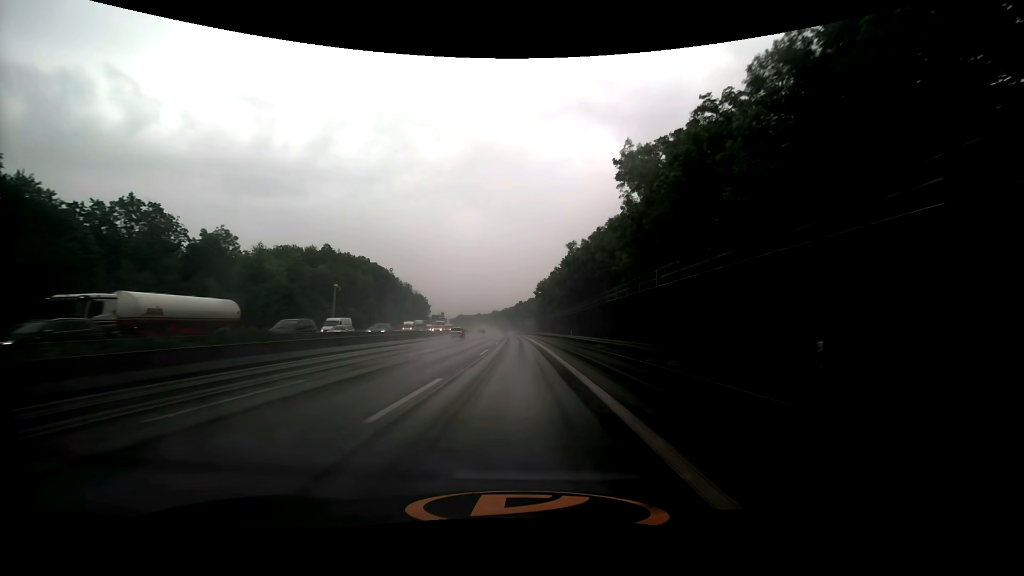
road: motorway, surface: asphalt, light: Day
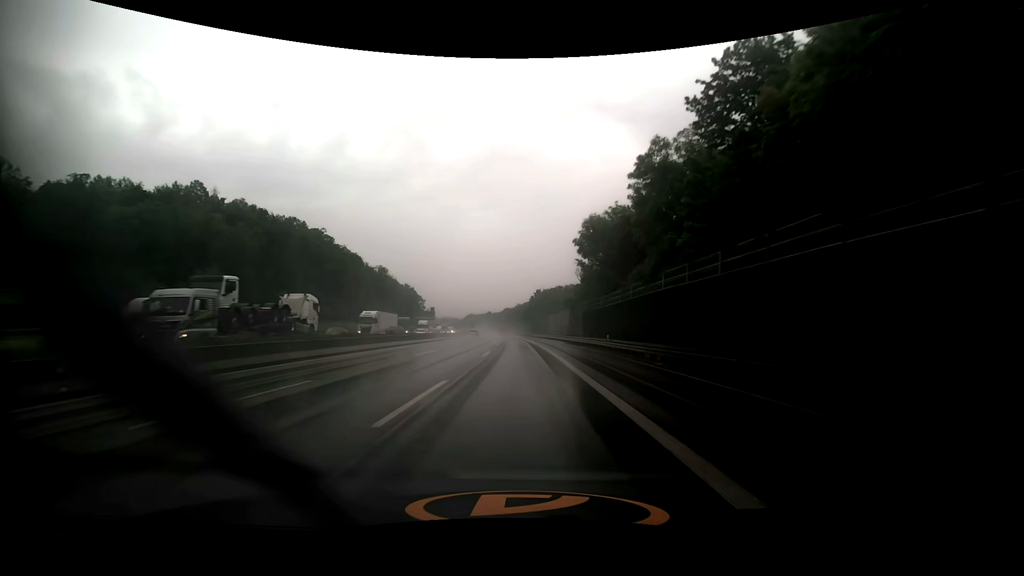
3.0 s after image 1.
(-1.3, +72.8) m; -1°
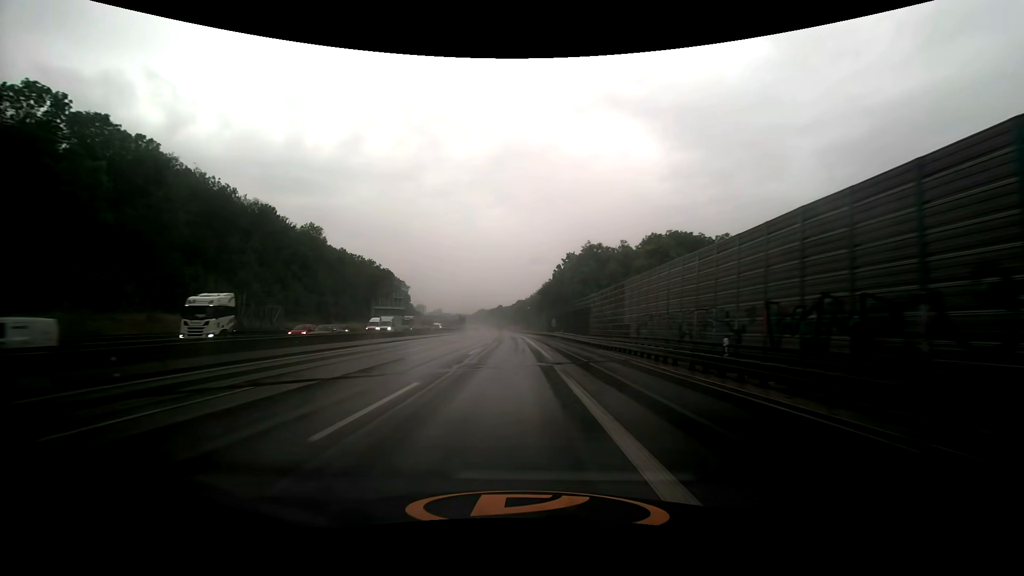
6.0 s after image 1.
(-1.9, +73.7) m; -3°
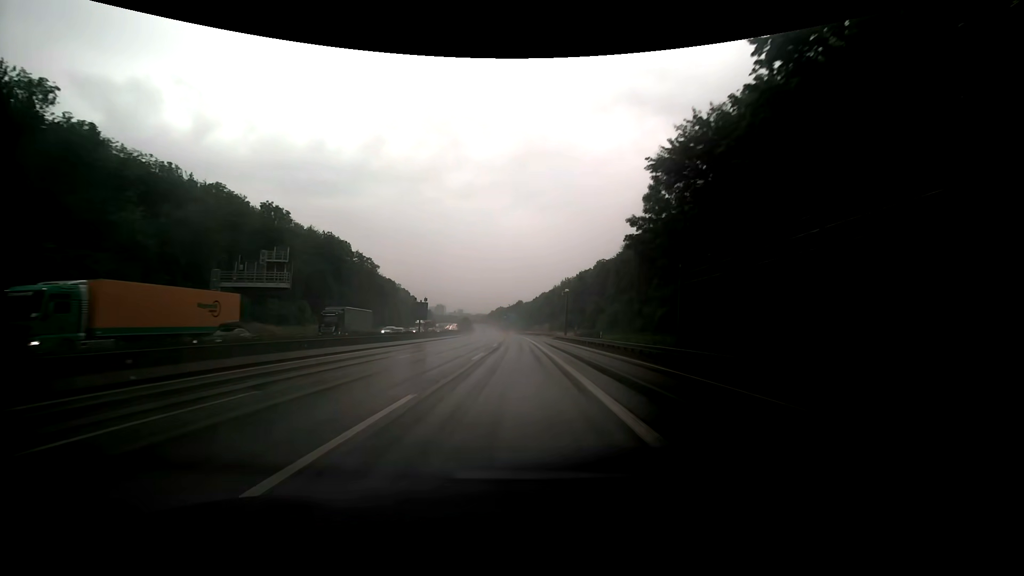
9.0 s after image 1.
(-1.7, +74.5) m; -2°
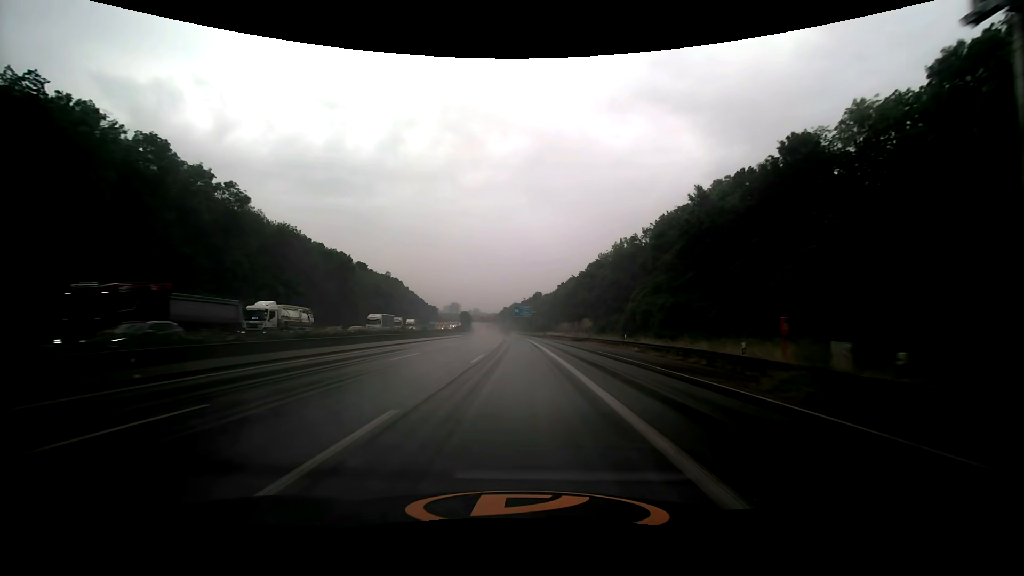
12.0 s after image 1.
(-1.3, +74.3) m; -2°
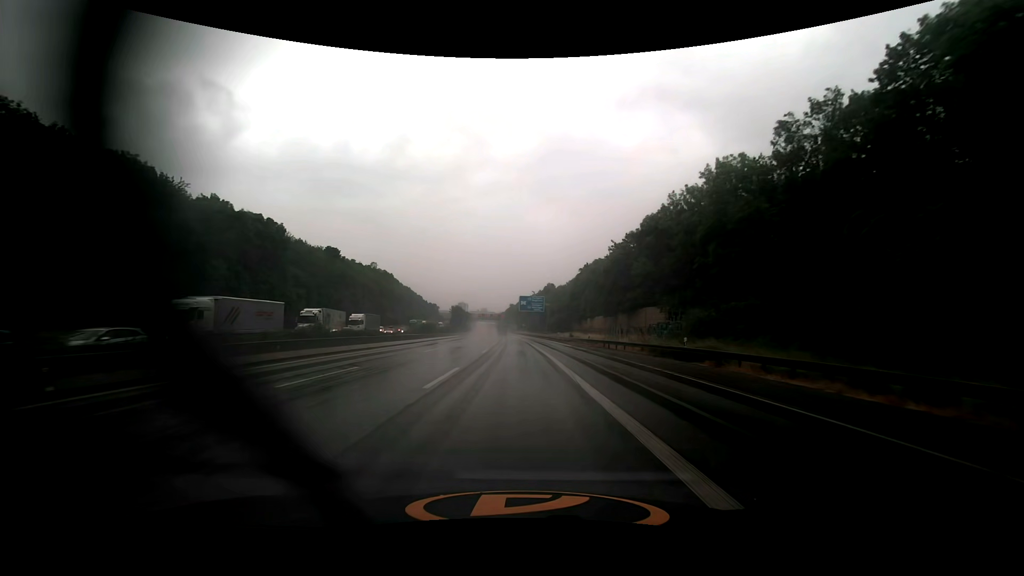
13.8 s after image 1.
(-0.4, +45.0) m; -1°
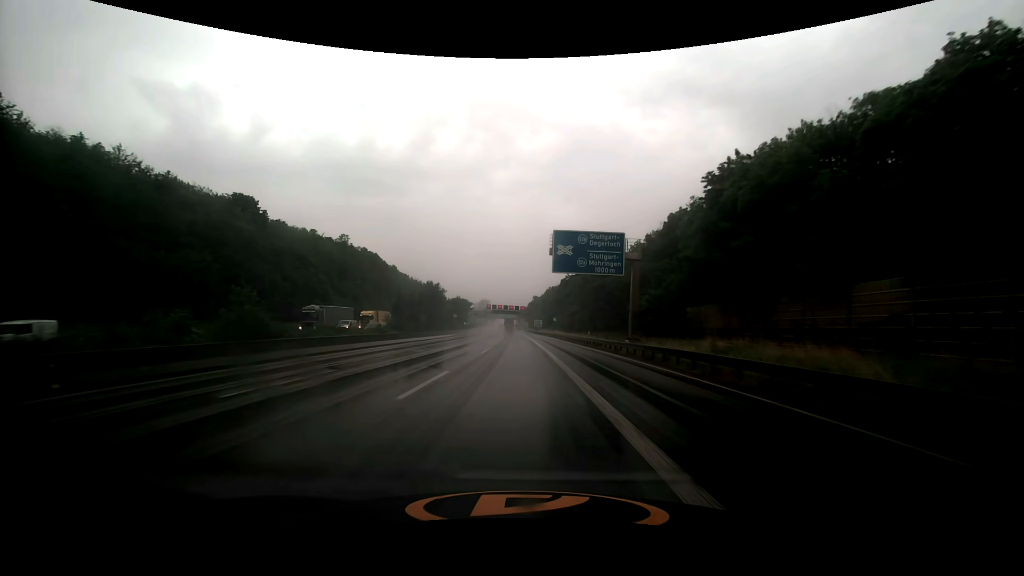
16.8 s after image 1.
(-1.6, +74.4) m; -3°
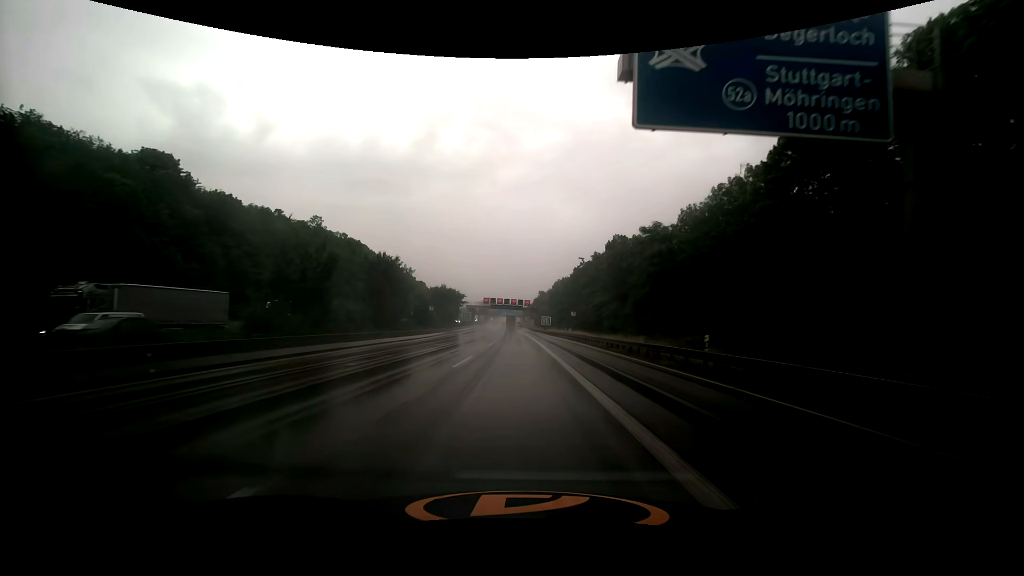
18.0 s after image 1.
(-0.2, +29.1) m; -1°
(0, +10) (0, +20) (0, +30) (0, +40) (0, +50) (-1, +60) (-1, +70) (-1, +80) (-2, +90) (-2, +100) m
